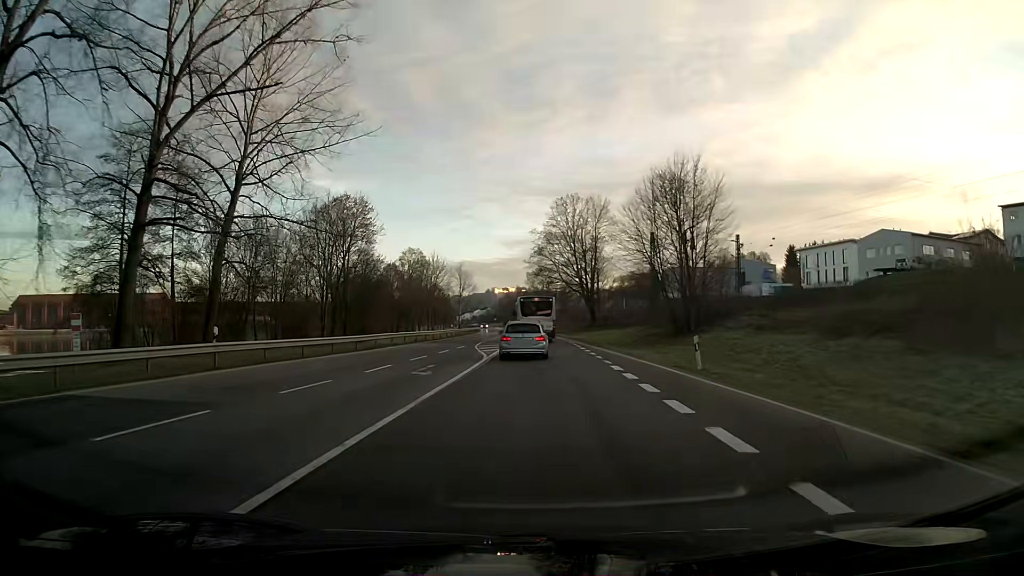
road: primary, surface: asphalt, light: Day
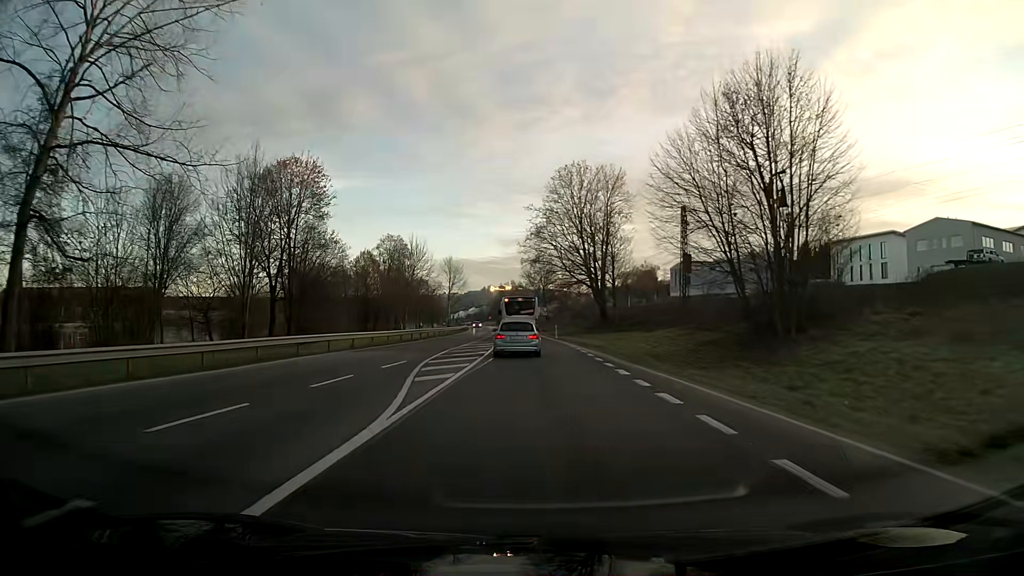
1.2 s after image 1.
(0.0, +17.5) m; 0°
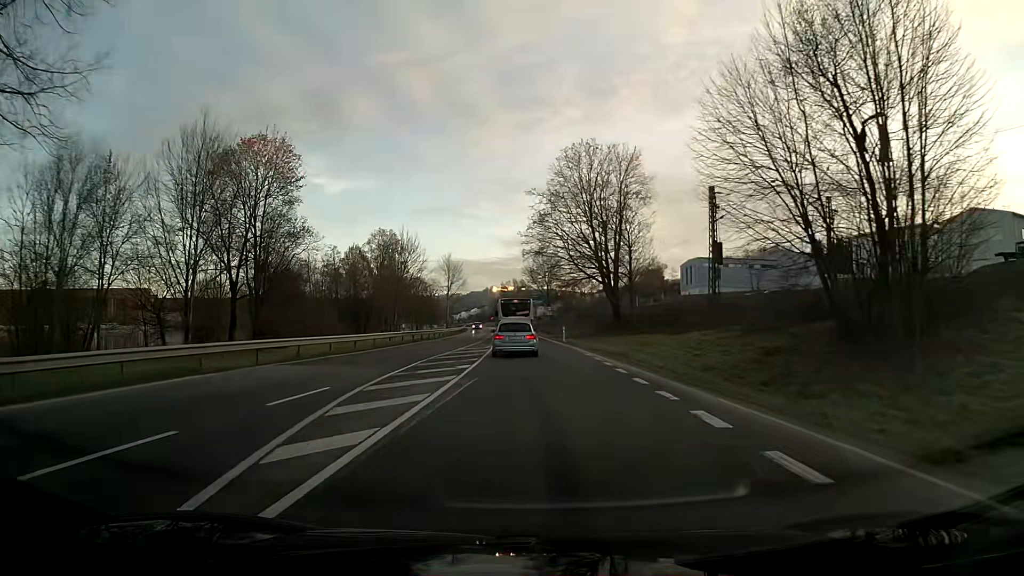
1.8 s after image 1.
(0.0, +8.9) m; 0°
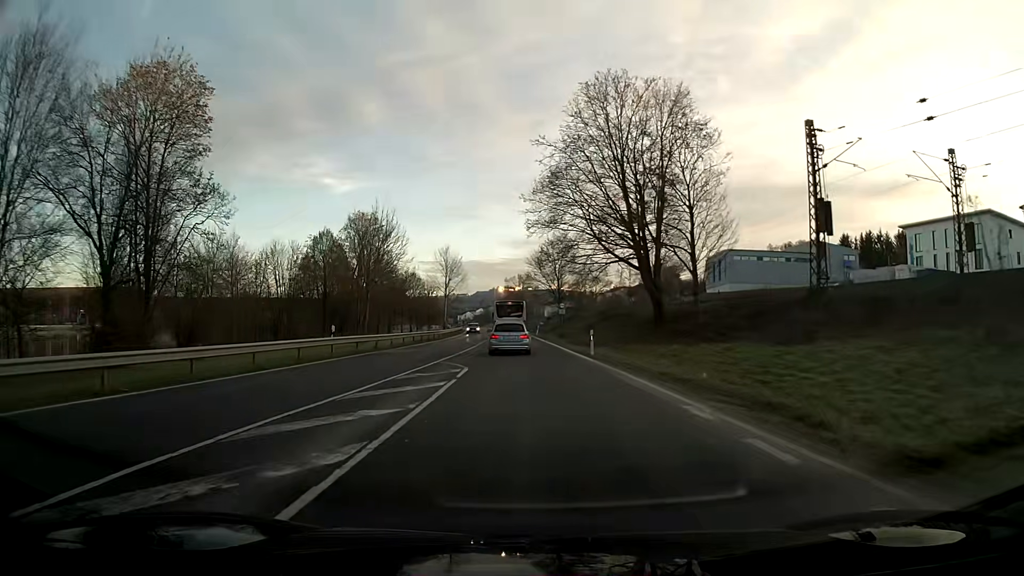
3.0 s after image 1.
(-0.1, +17.9) m; -1°
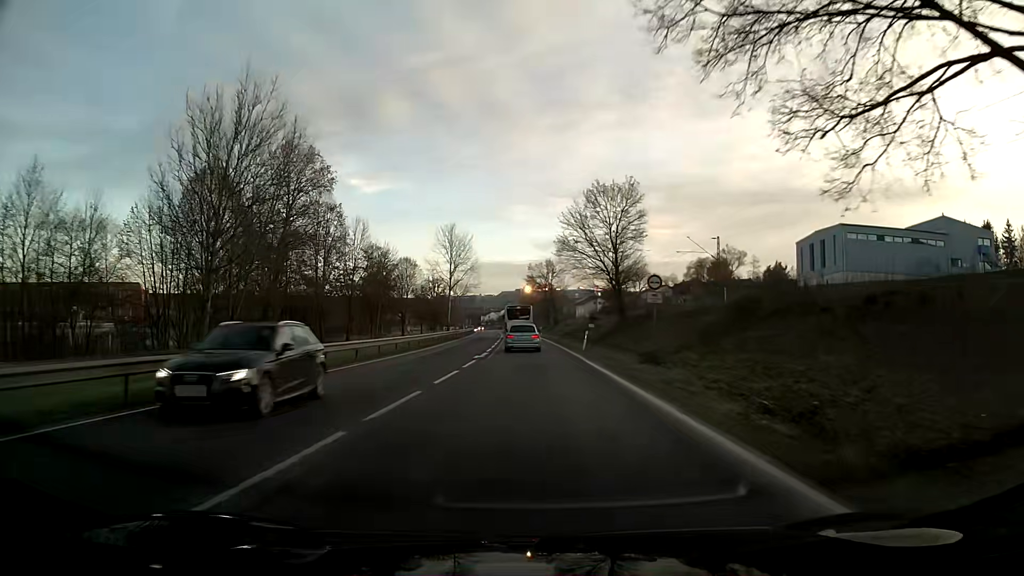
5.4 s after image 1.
(-0.8, +38.1) m; -2°
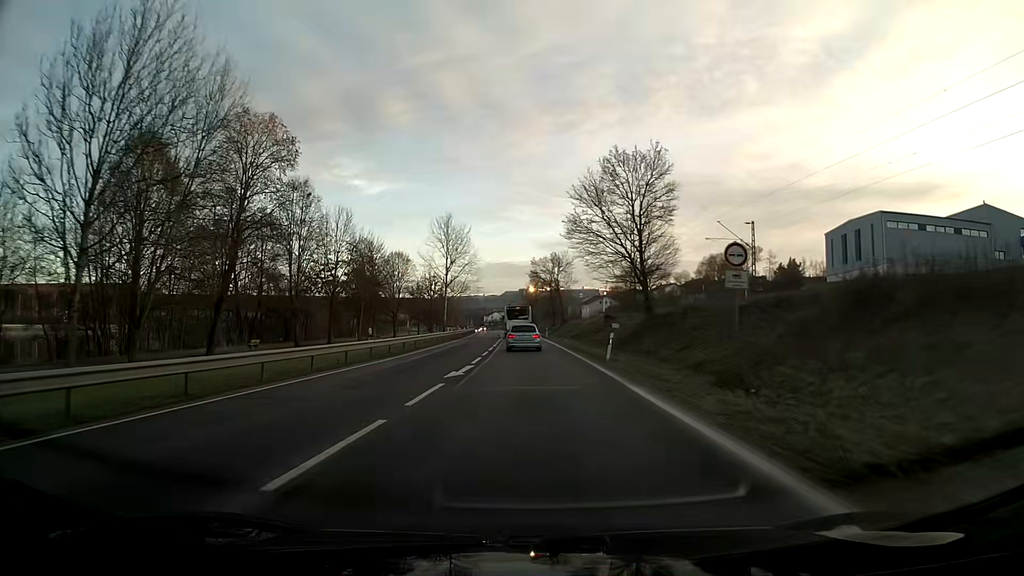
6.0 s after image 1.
(0.0, +10.3) m; 0°
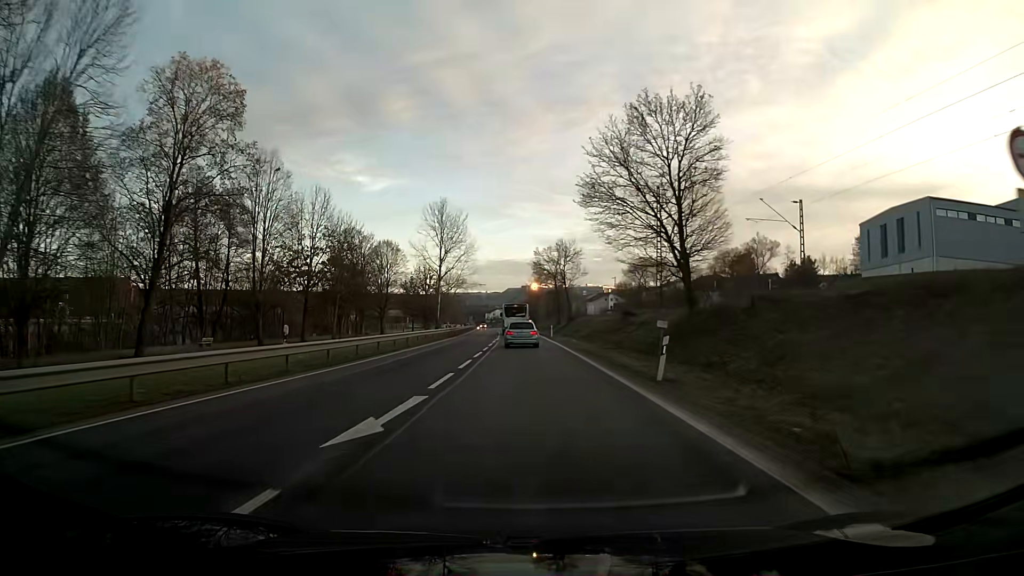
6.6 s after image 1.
(0.0, +10.6) m; 0°
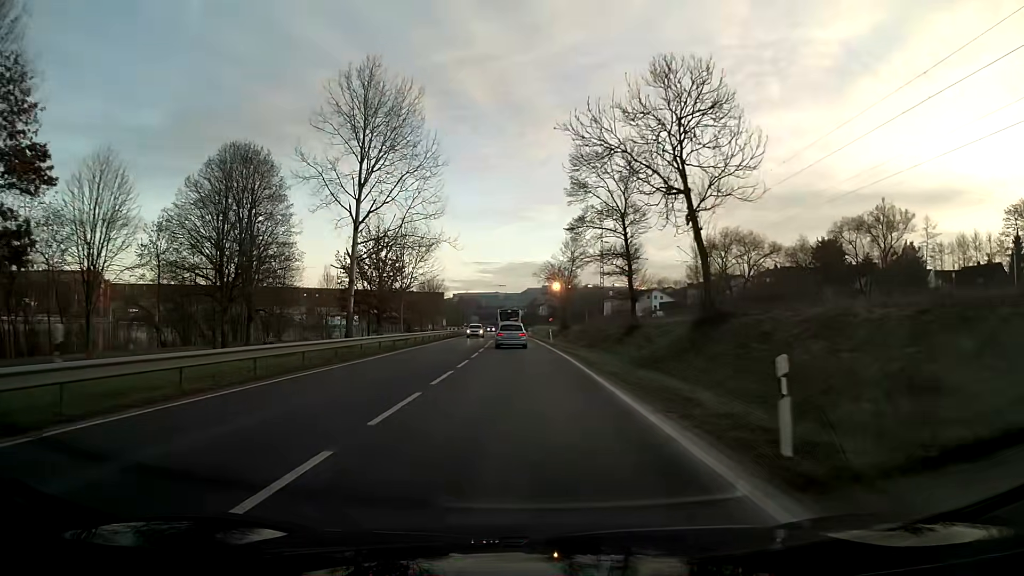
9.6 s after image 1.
(-0.8, +54.8) m; -2°
